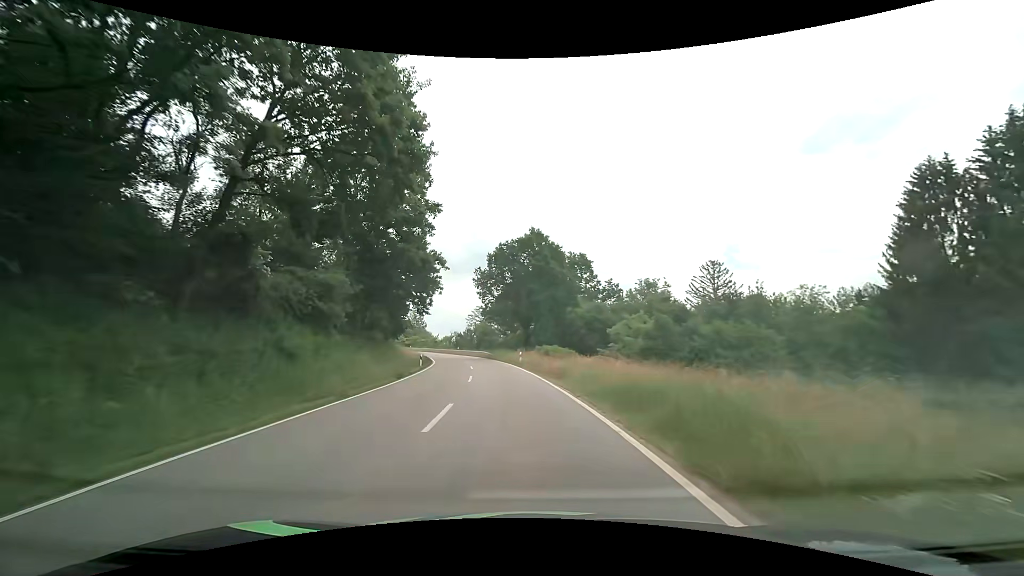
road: tertiary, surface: asphalt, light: Day
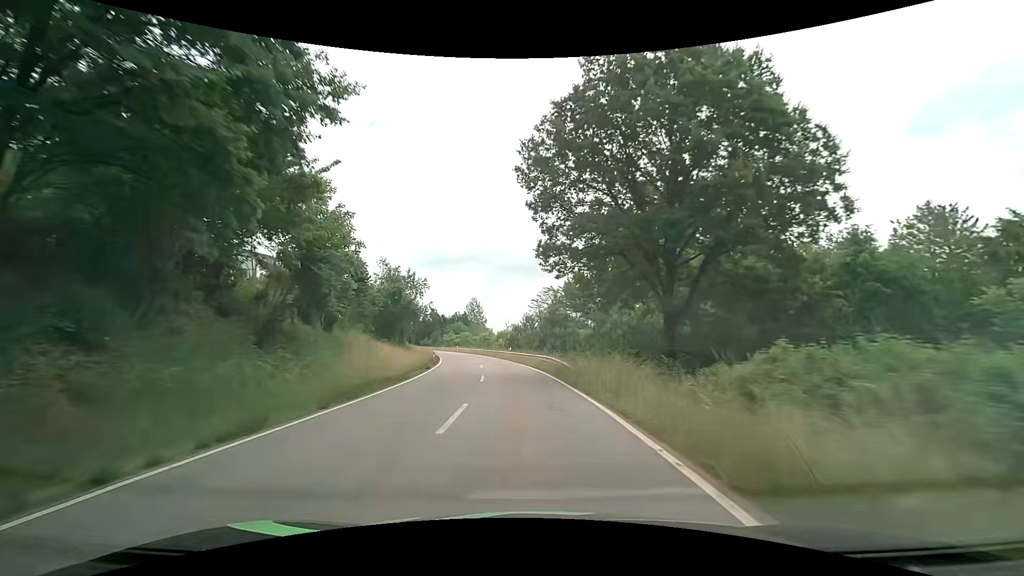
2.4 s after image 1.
(-2.9, +37.3) m; -9°
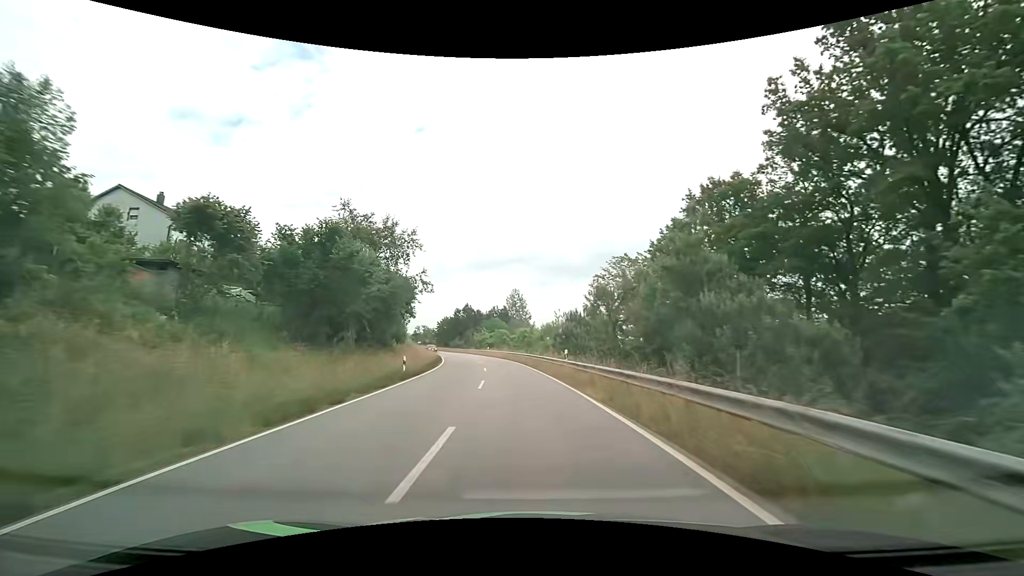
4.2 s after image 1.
(-1.3, +27.8) m; -5°
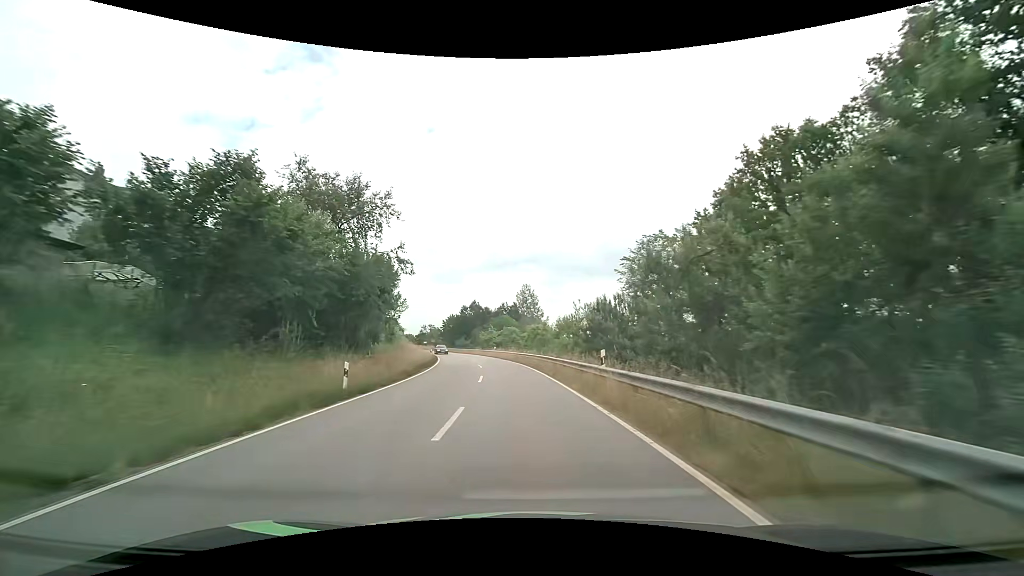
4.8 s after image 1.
(-0.2, +9.3) m; -2°
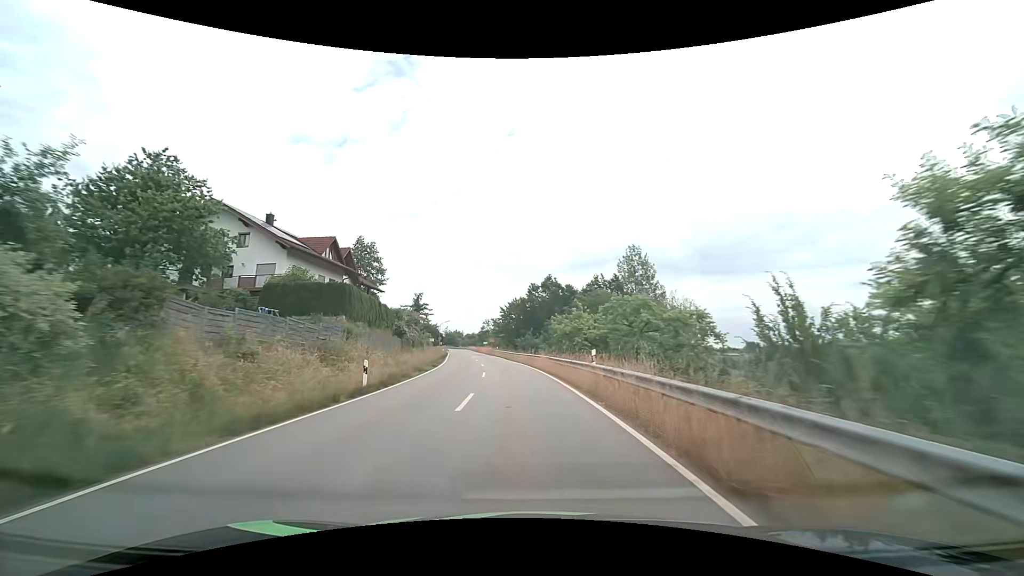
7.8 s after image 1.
(-3.5, +45.5) m; -10°
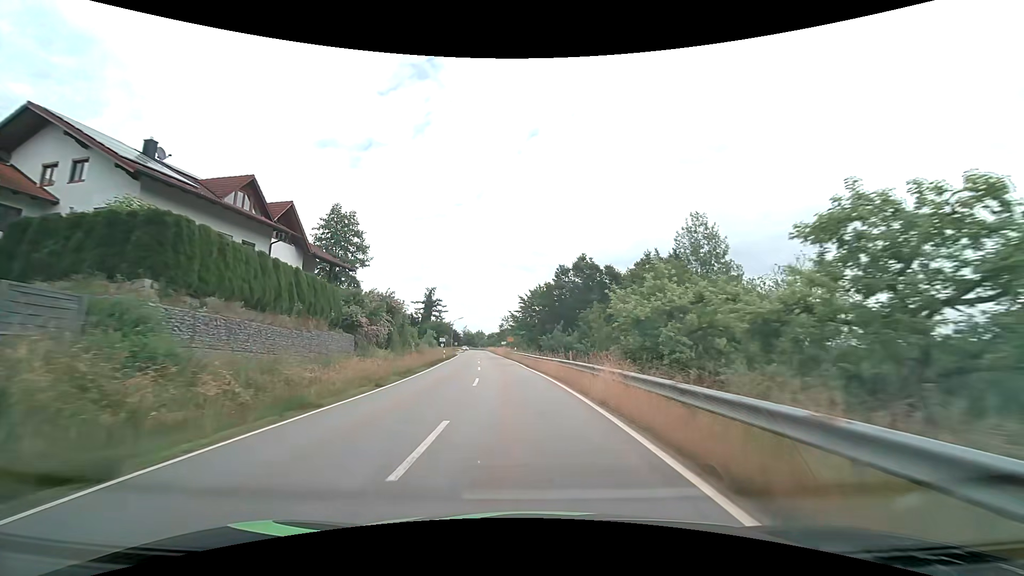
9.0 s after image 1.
(-0.4, +17.6) m; -3°
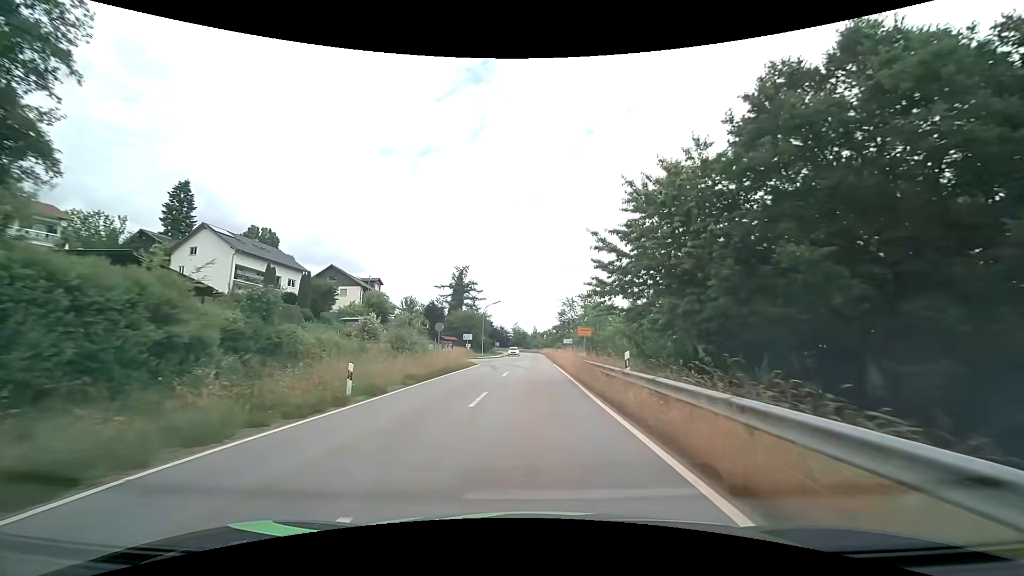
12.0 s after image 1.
(-2.7, +41.6) m; -7°
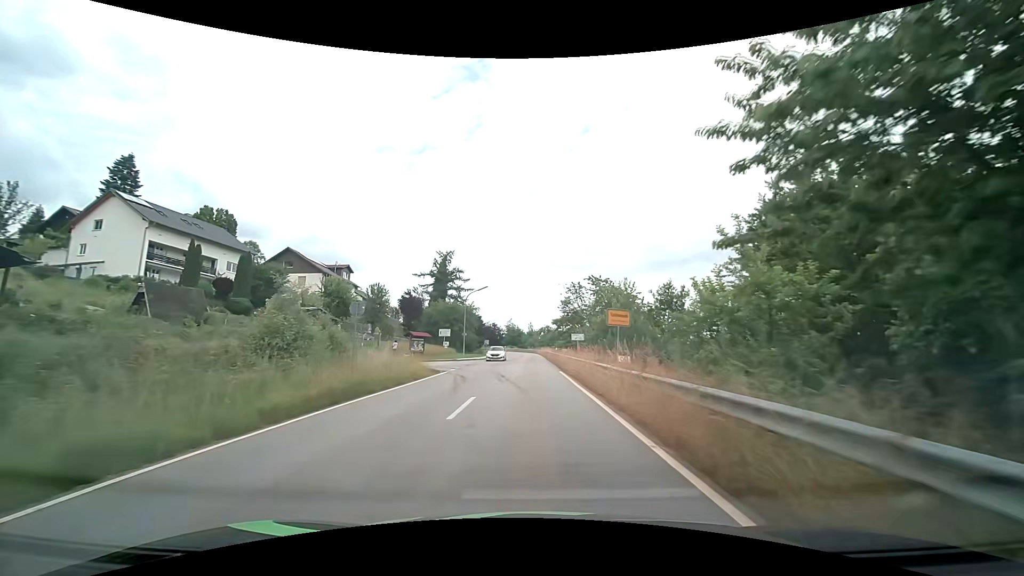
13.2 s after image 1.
(+0.1, +14.9) m; +1°
(0, +10) (0, +20) (0, +30) (0, +40) (0, +50) (0, +60) (-1, +70) (-1, +80) (-1, +90) (-2, +100) m
